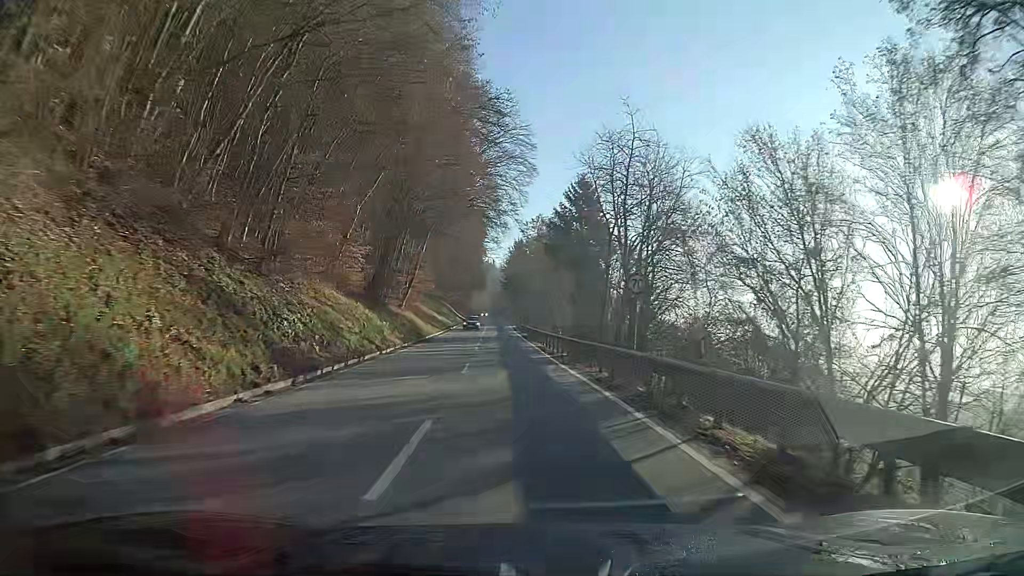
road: secondary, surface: asphalt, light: Day
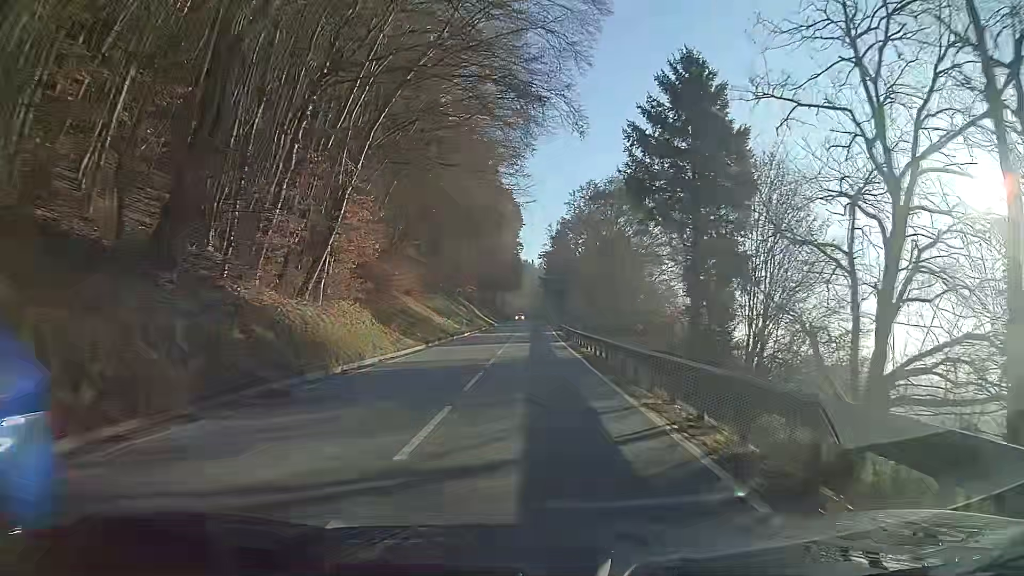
(-0.7, +28.9) m; -2°
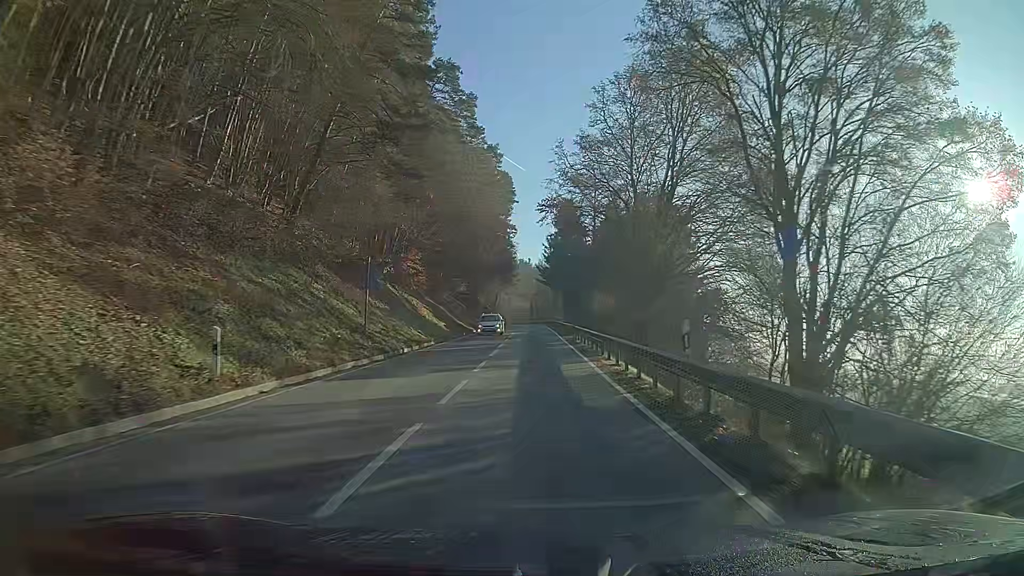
(-0.1, +38.9) m; 0°
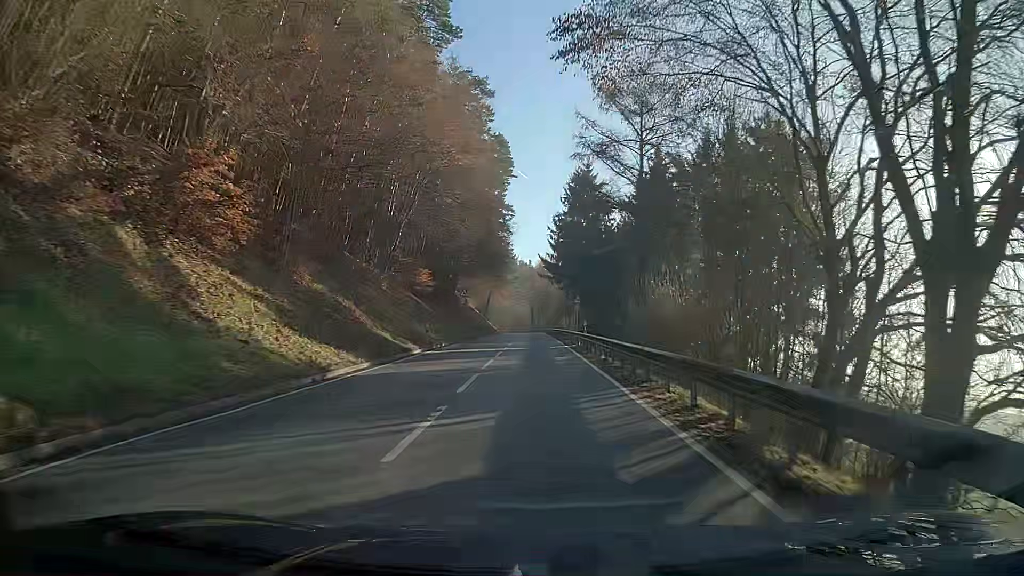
(-0.1, +29.1) m; 0°
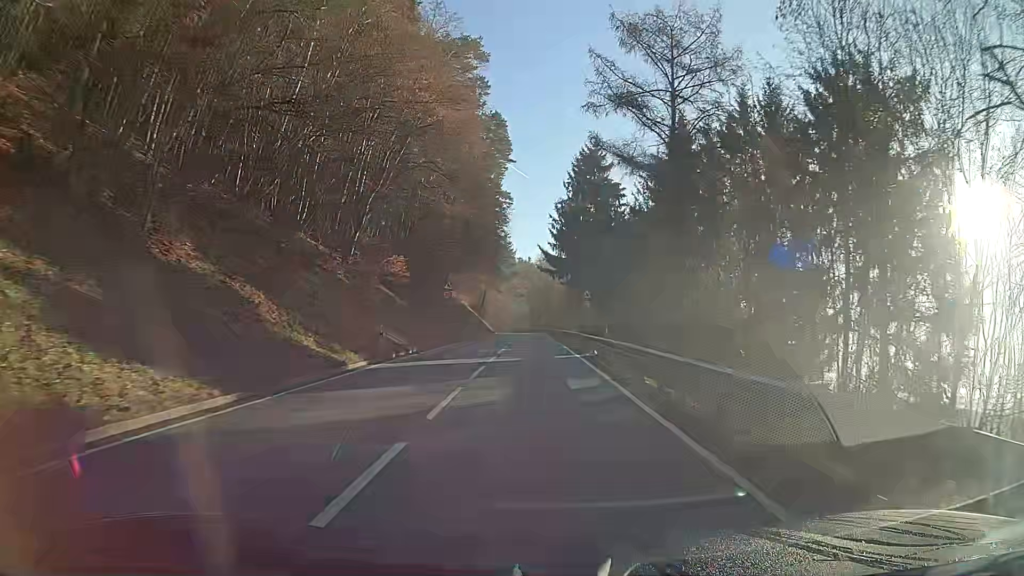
(0.0, +9.5) m; 0°
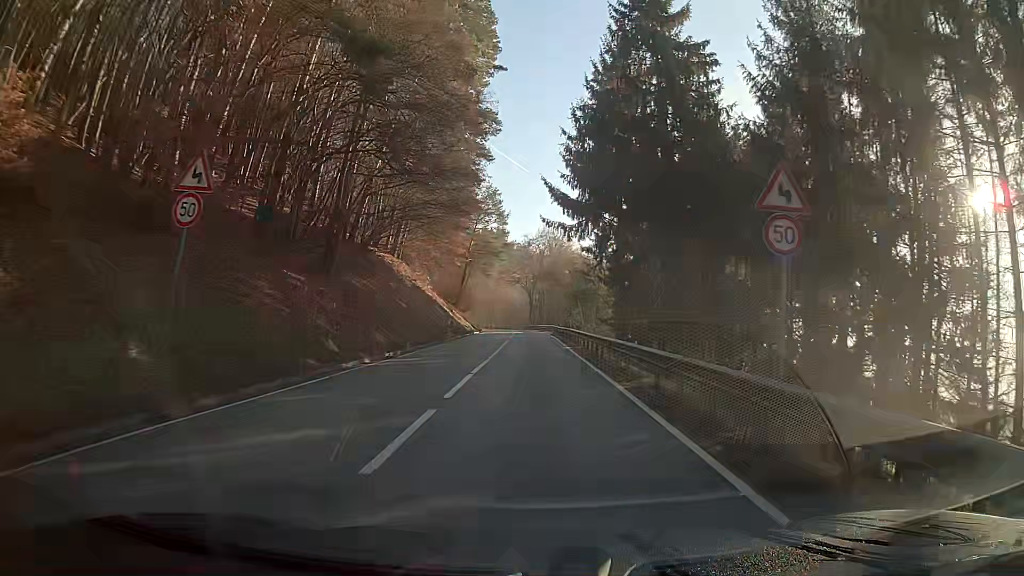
(+0.1, +33.6) m; 0°
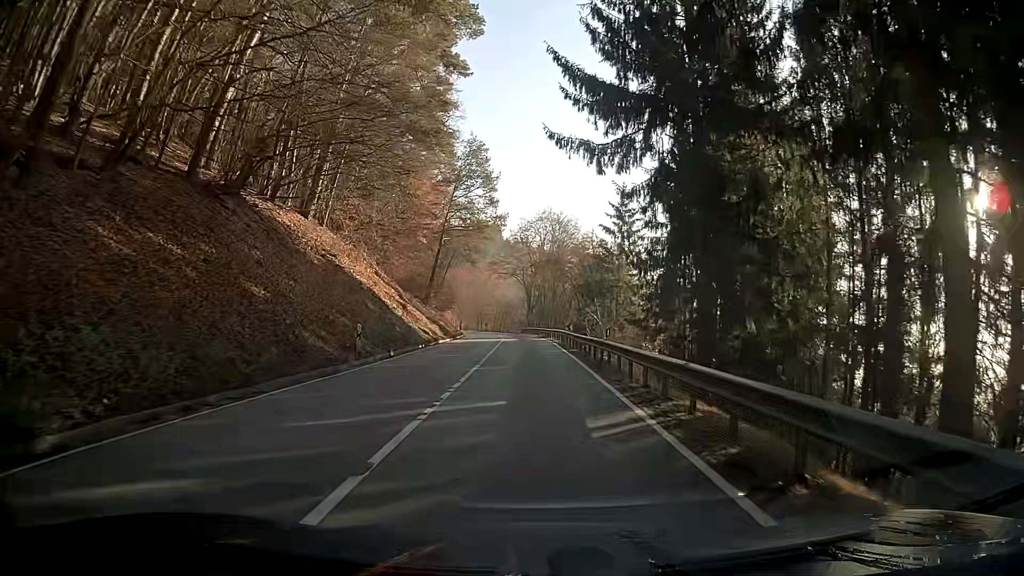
(0.0, +21.3) m; 0°
